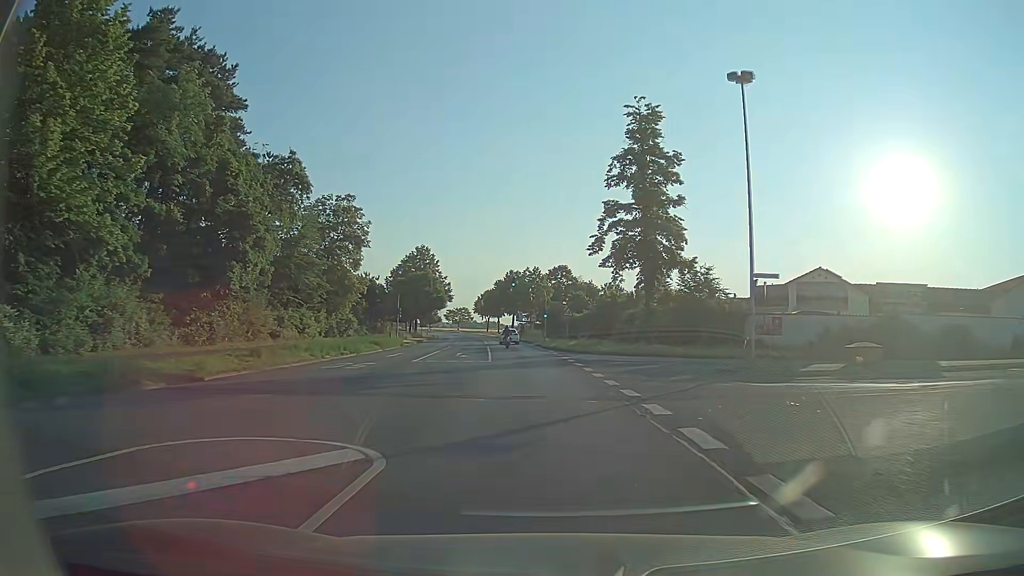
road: secondary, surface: asphalt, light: Day
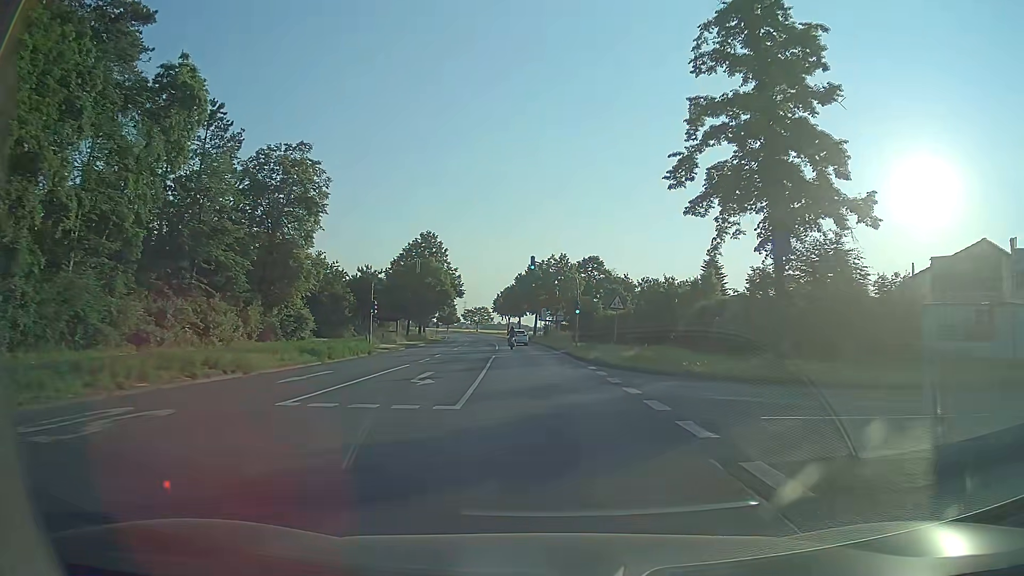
(-0.3, +17.3) m; -2°
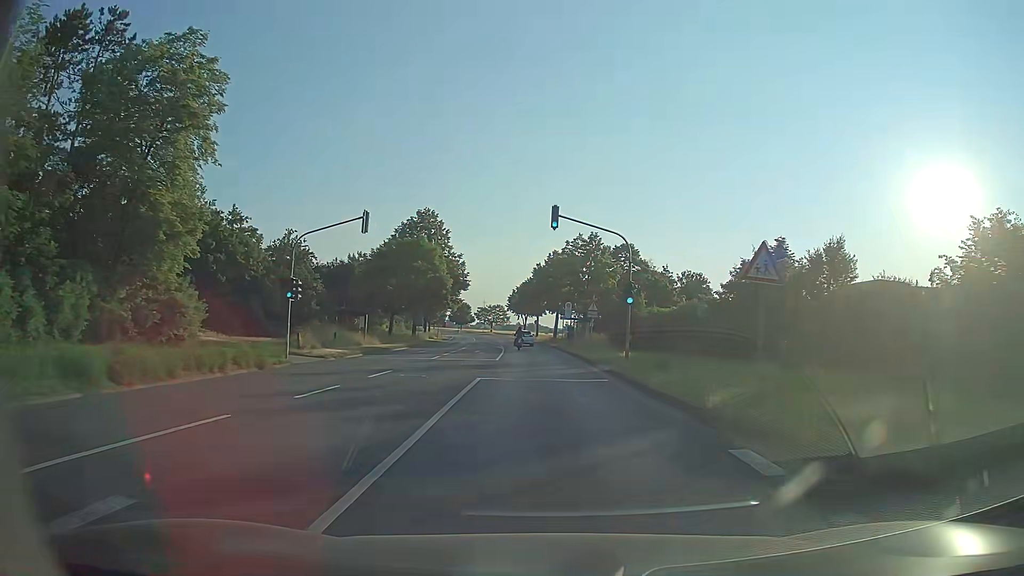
(-0.4, +17.4) m; -2°
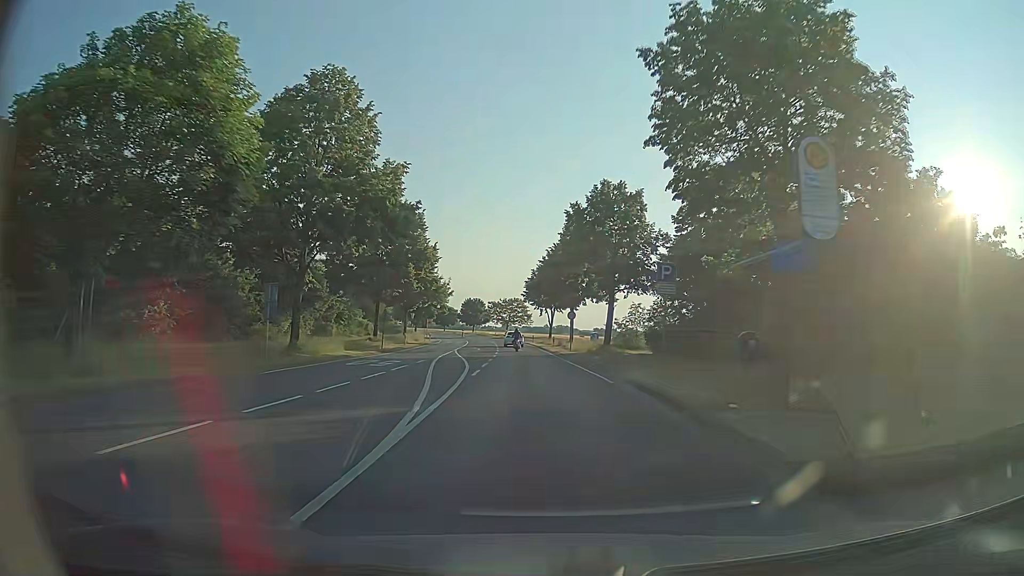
(-0.8, +43.8) m; -2°
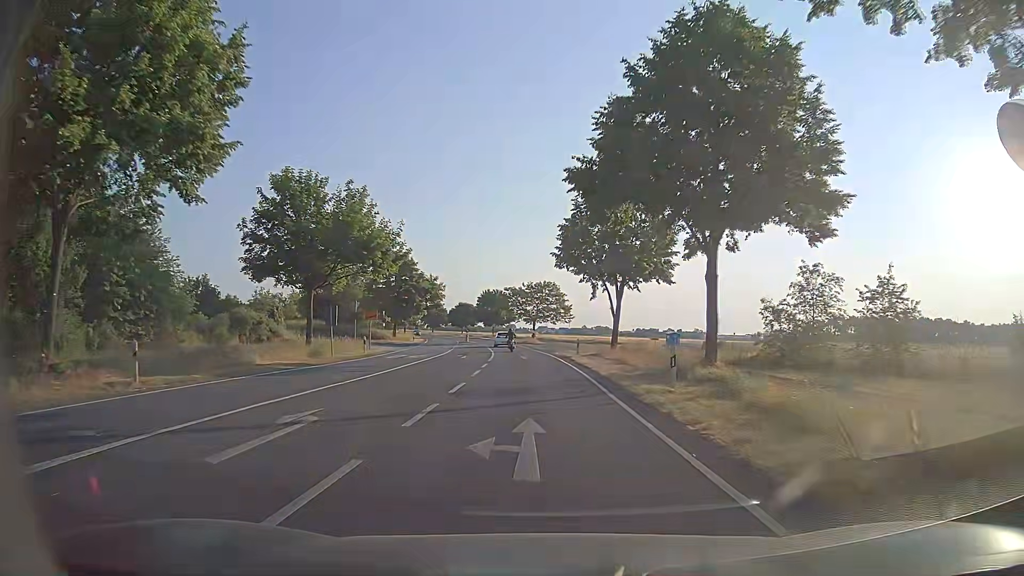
(-1.1, +44.2) m; -3°
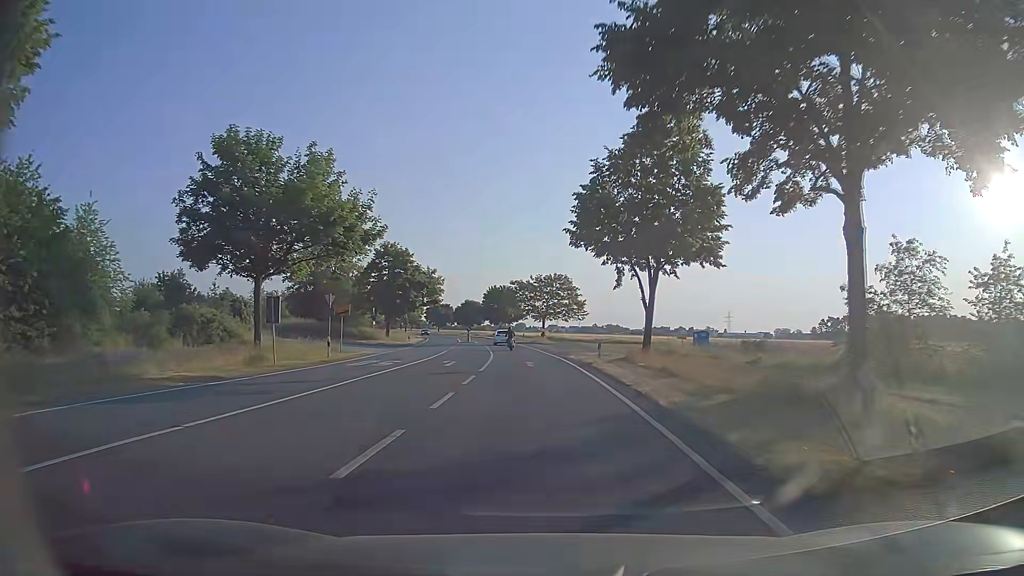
(-0.1, +8.9) m; -1°
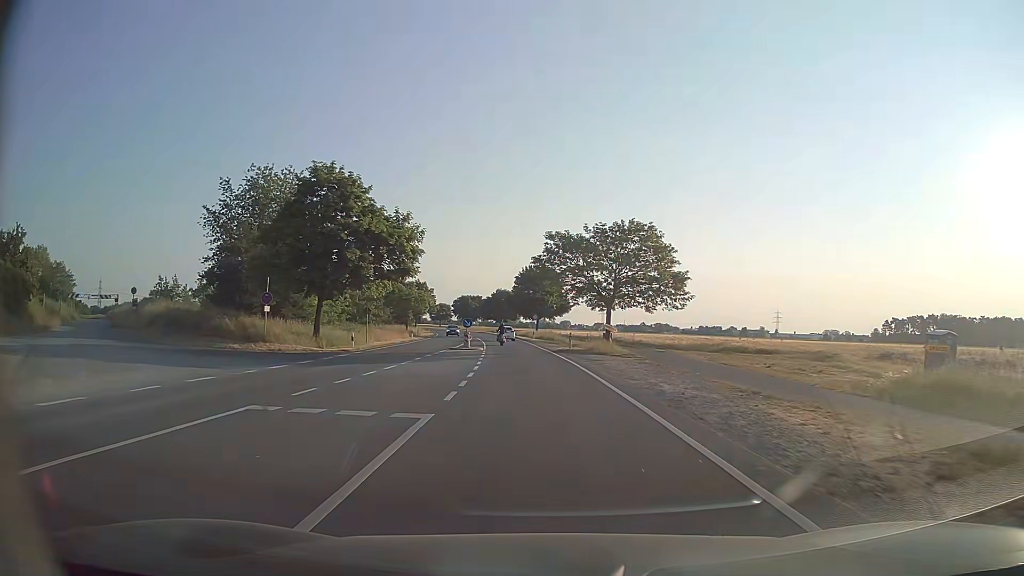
(-1.3, +35.6) m; -4°
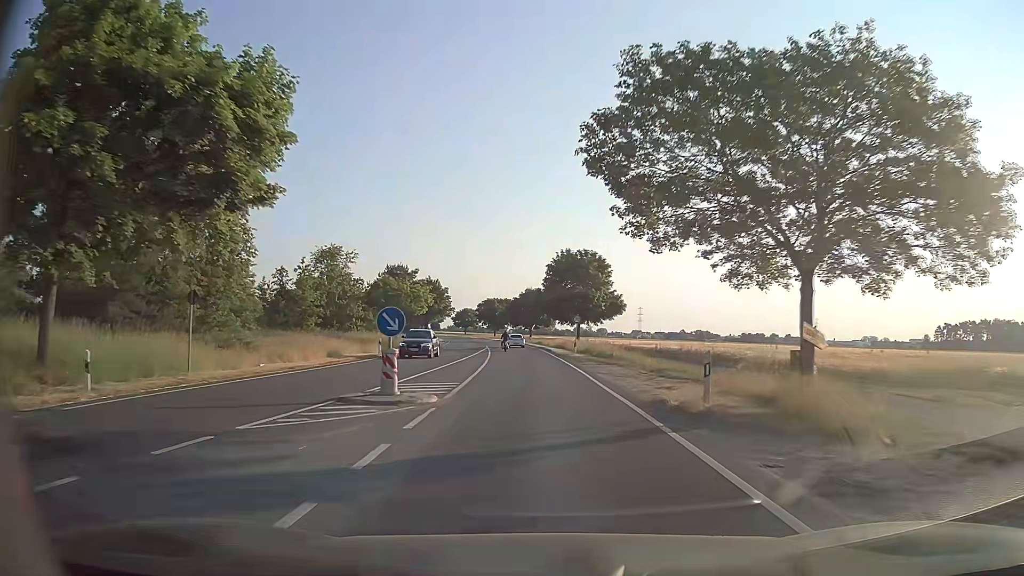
(-0.7, +26.9) m; -3°
(0, +10) (0, +20) (-1, +30) (-1, +40) (-2, +50) (-3, +60) (-4, +70) (-4, +80) (-5, +90) (-7, +100) m
